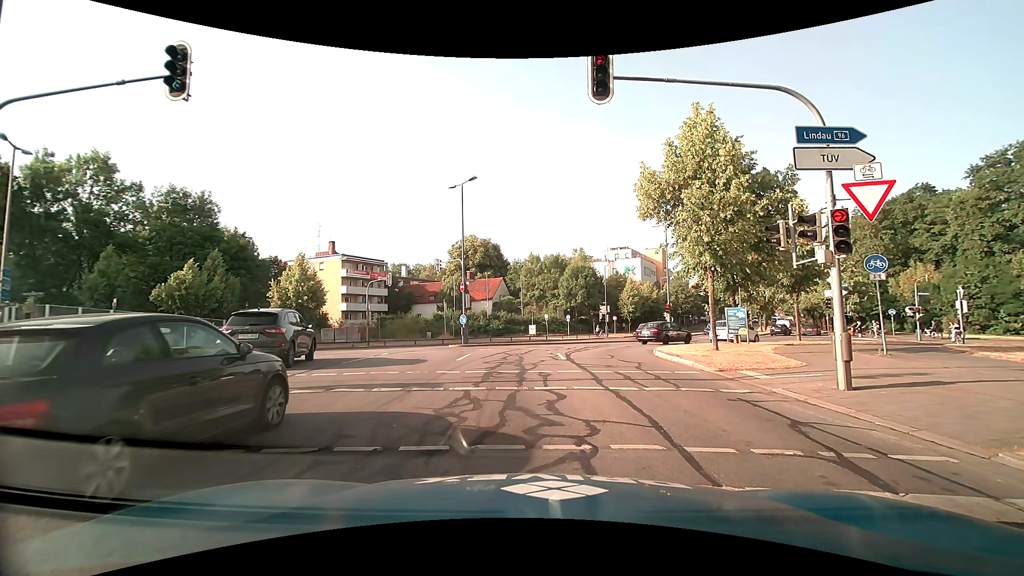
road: secondary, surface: asphalt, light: Day
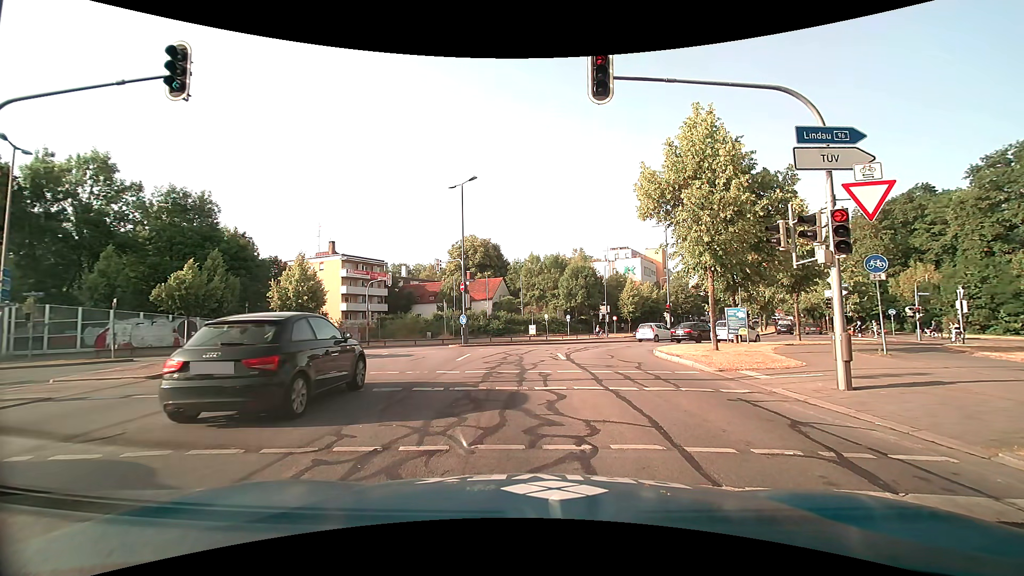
(0.0, 0.0) m; 0°
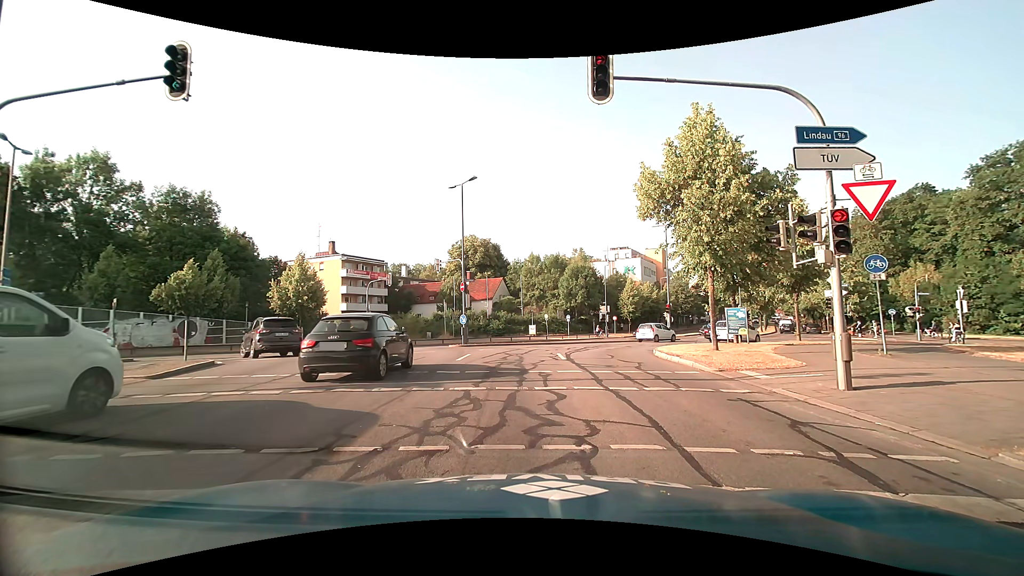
(0.0, 0.0) m; 0°
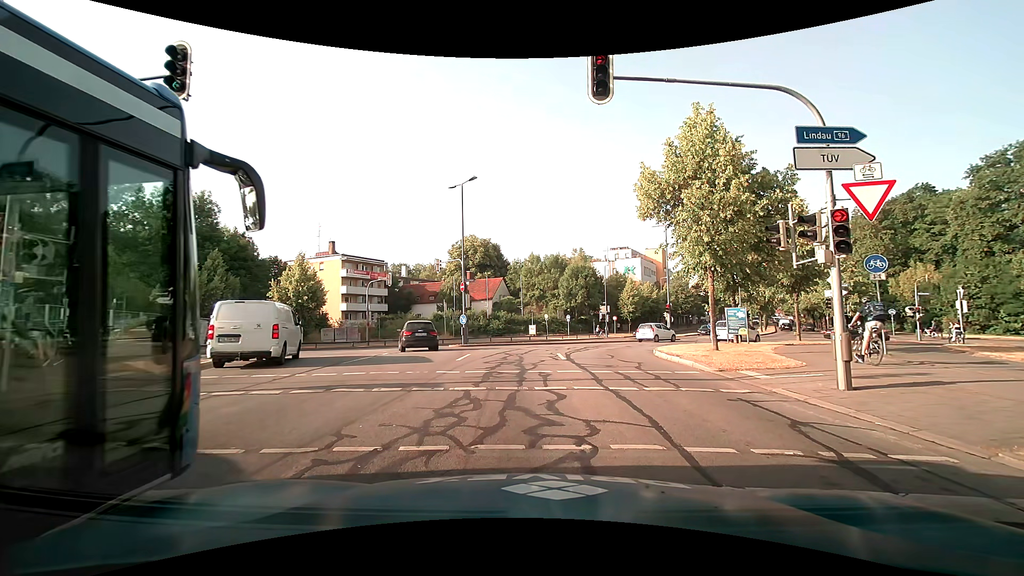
(0.0, 0.0) m; 0°
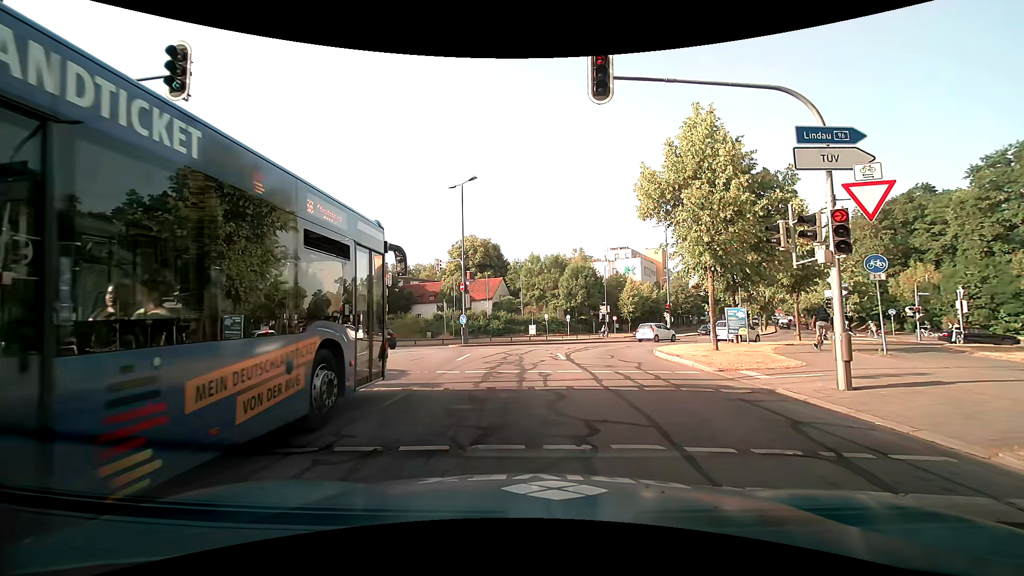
(0.0, 0.0) m; 0°
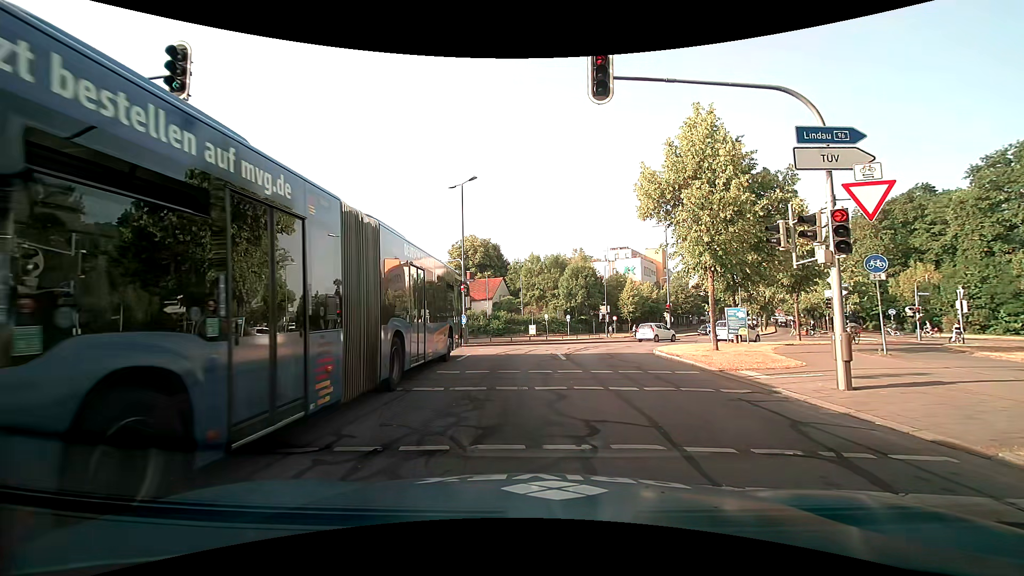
(0.0, 0.0) m; 0°
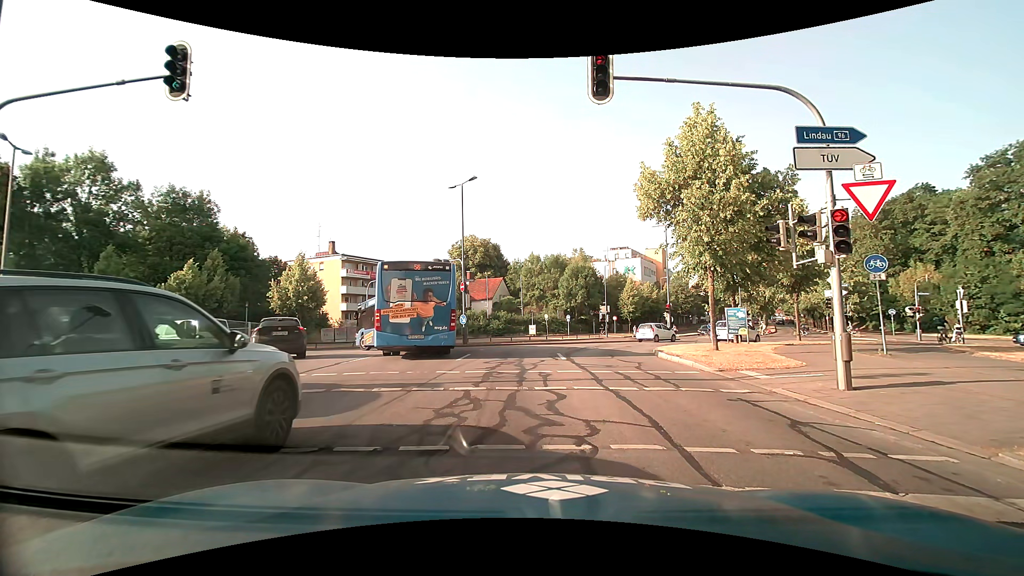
(0.0, 0.0) m; 0°
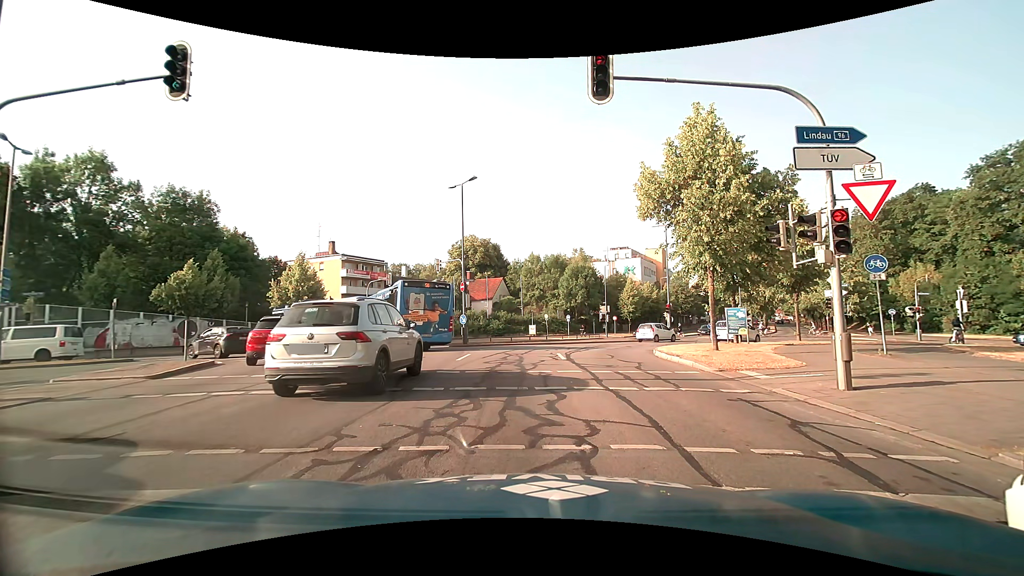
(0.0, 0.0) m; 0°
(-1, +10) (-2, +20) (0, +30) (+6, +37) (+13, +44) (+20, +52) (+26, +60) (+31, +68) (+36, +77) (+40, +86) m
